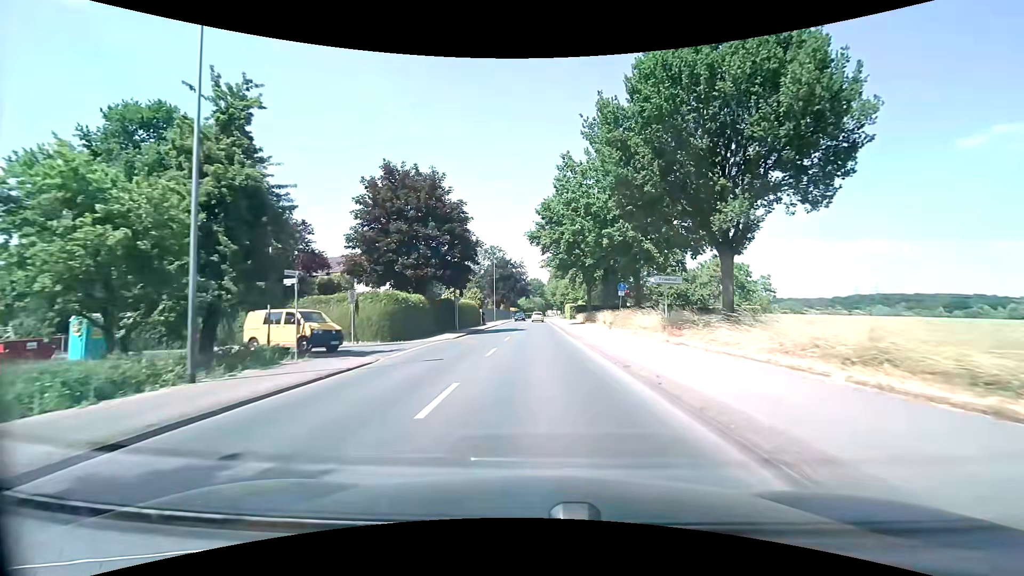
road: secondary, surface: asphalt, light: Day
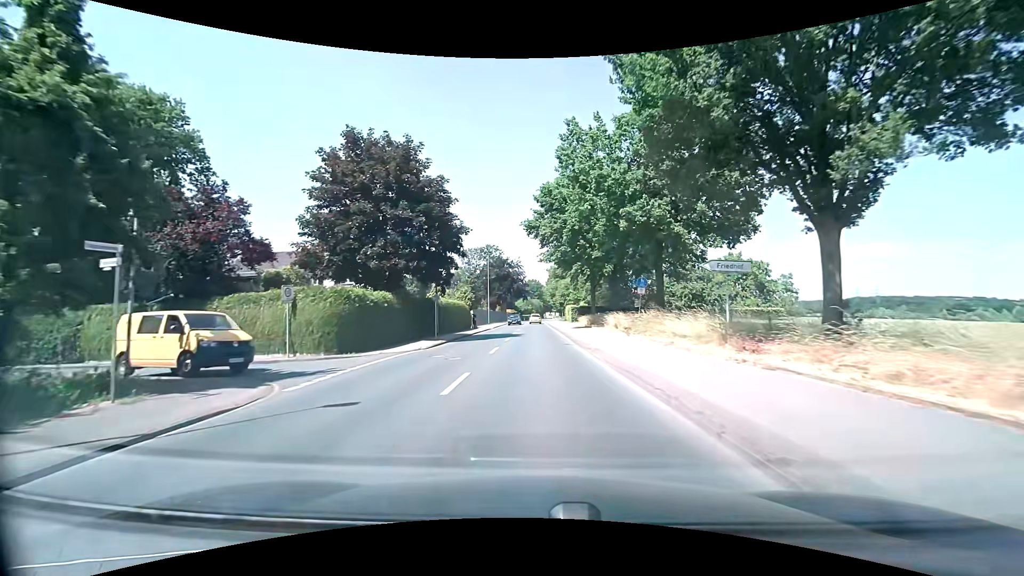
(0.0, +7.1) m; 0°
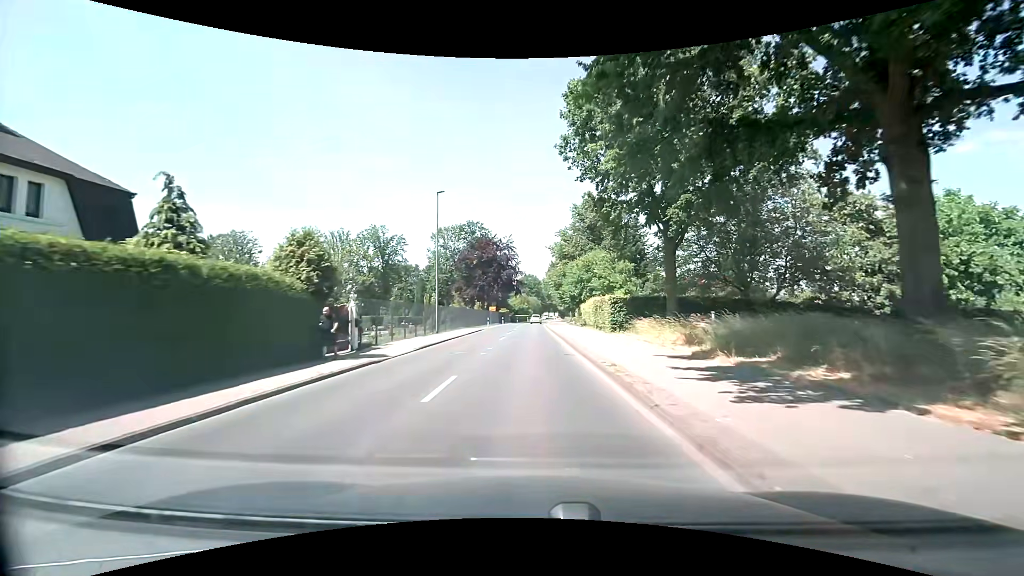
(+0.2, +36.8) m; 0°
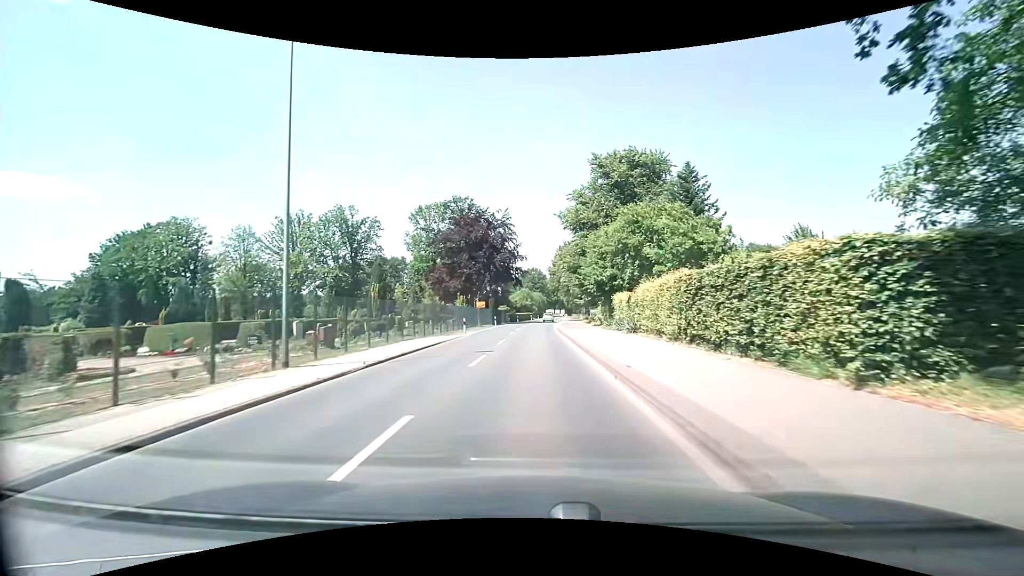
(-0.1, +22.3) m; -1°
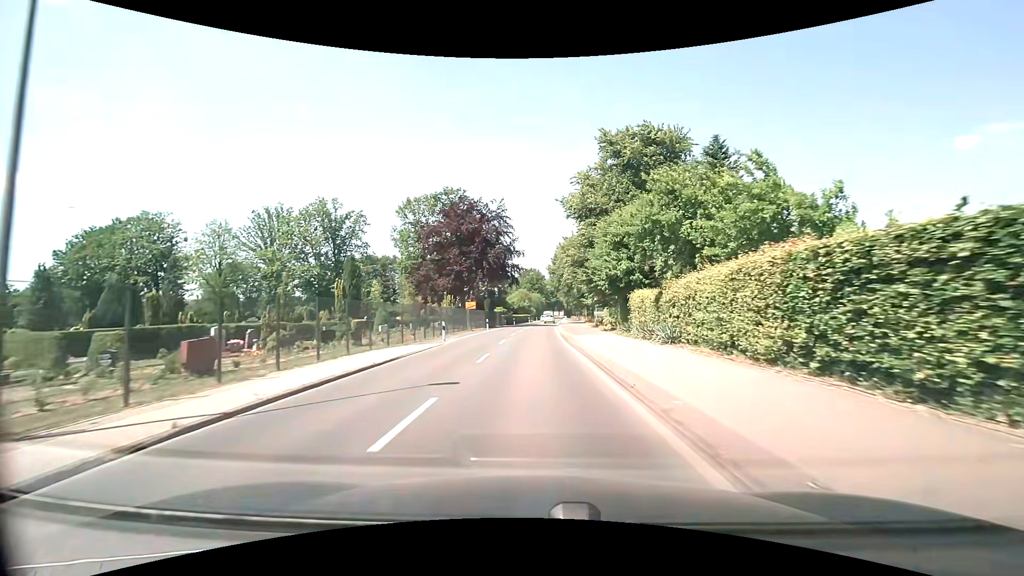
(+0.1, +7.4) m; +1°
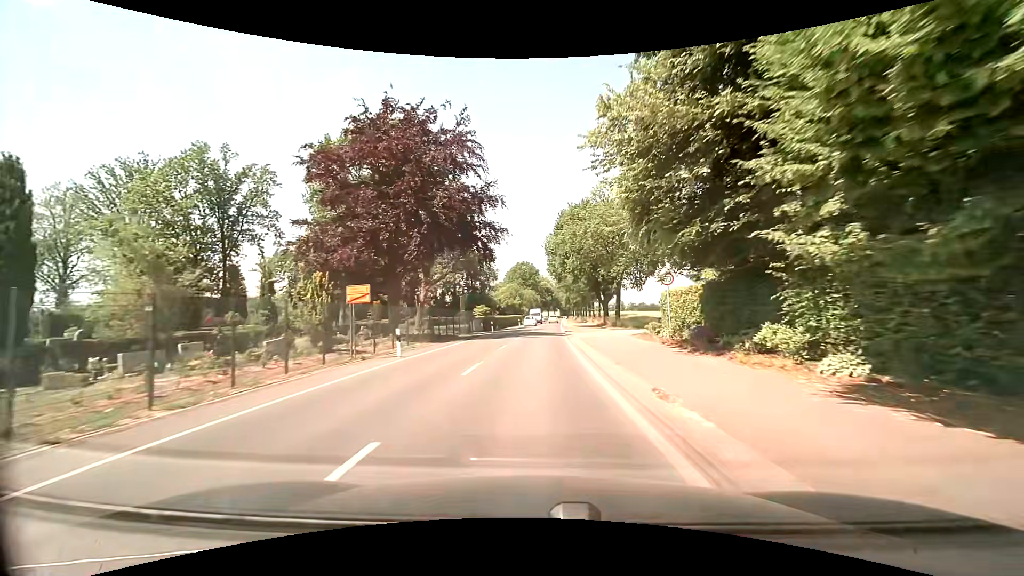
(+0.3, +29.7) m; +1°
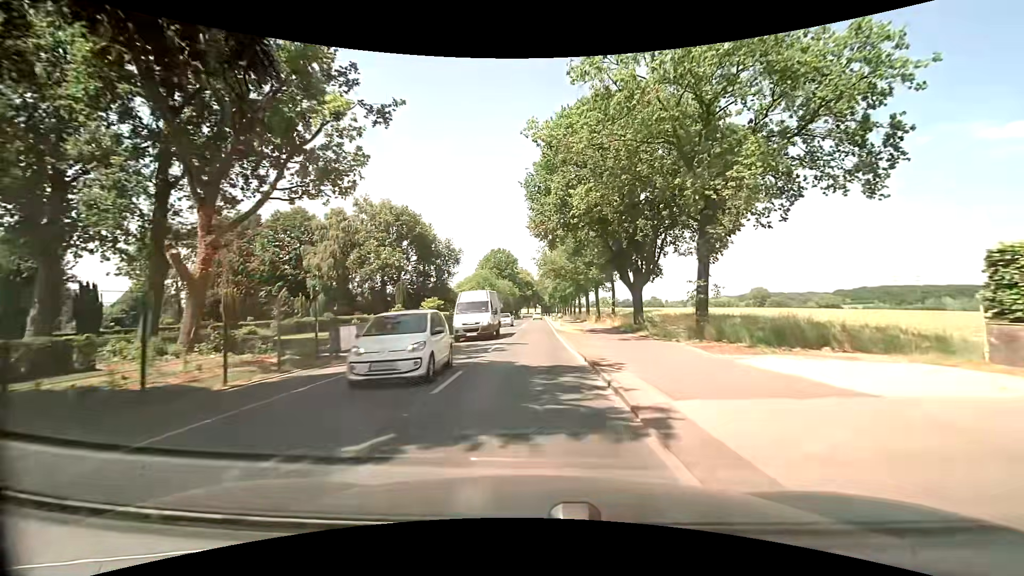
(+0.4, +30.0) m; +2°
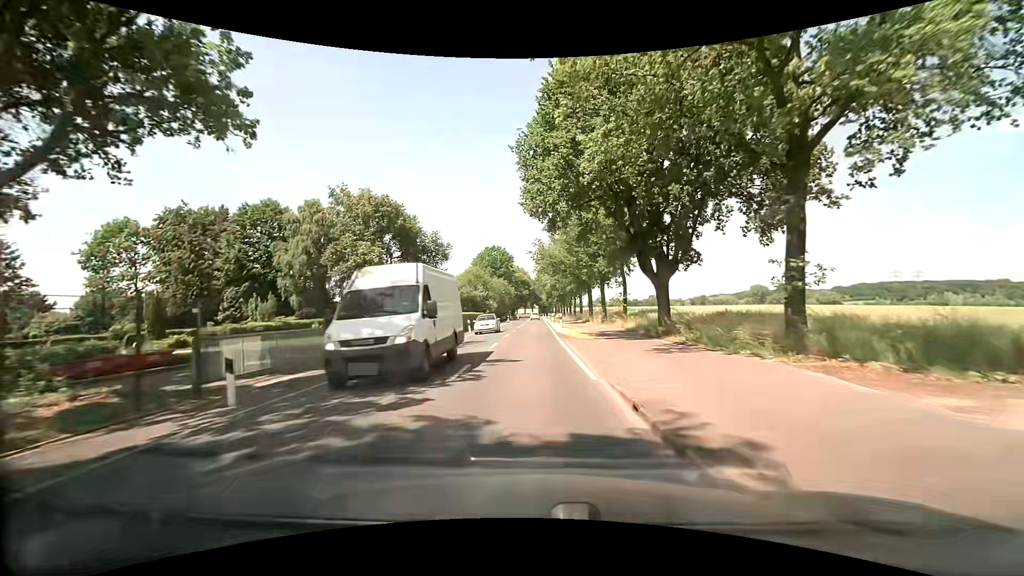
(0.0, +7.6) m; +1°
(0, +10) (0, +20) (0, +30) (0, +40) (0, +50) (0, +60) (0, +70) (0, +80) (0, +90) (0, +100) m
